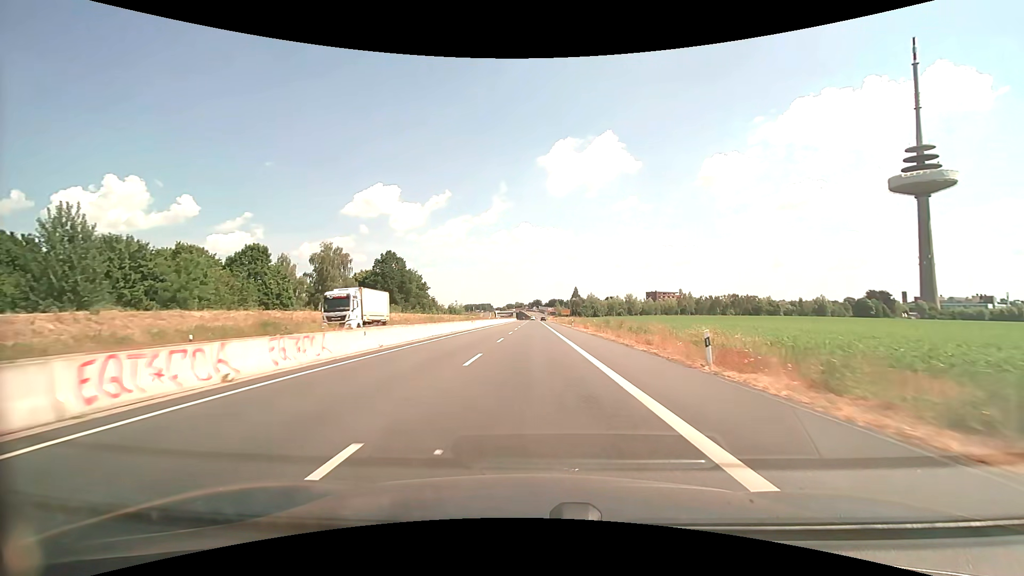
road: trunk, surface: asphalt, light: Day
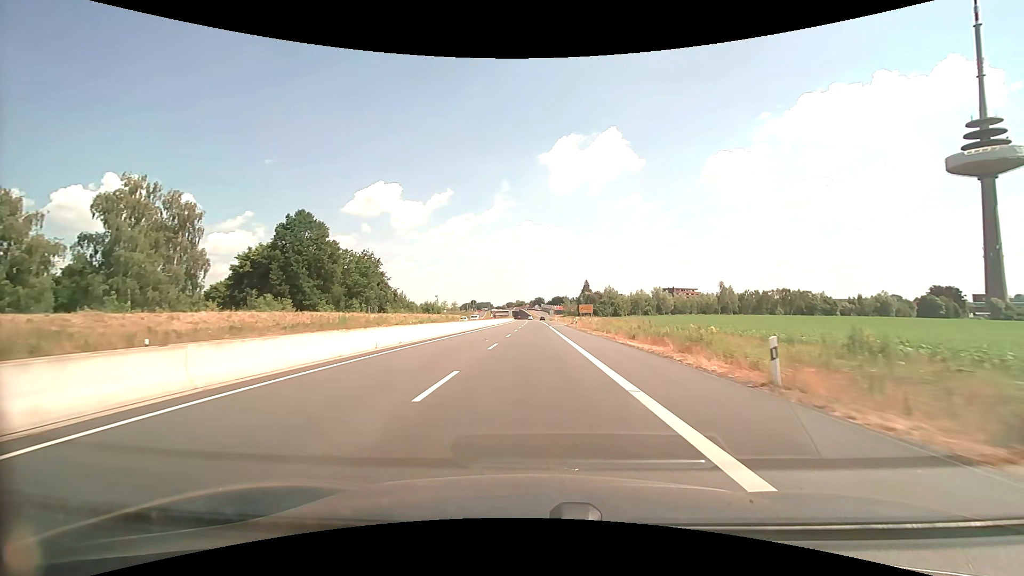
(-0.2, +53.8) m; 0°
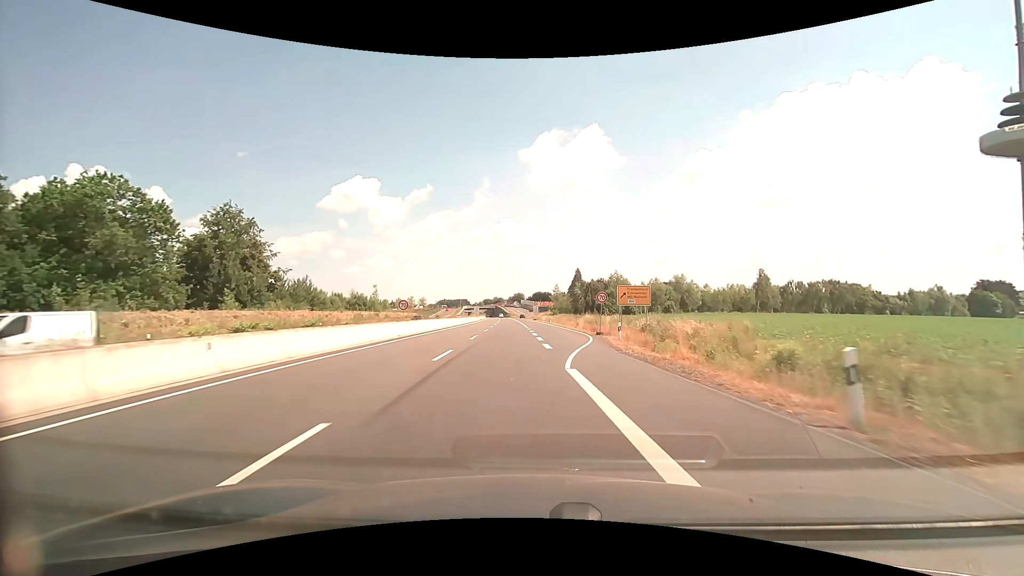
(+0.4, +54.0) m; +2°
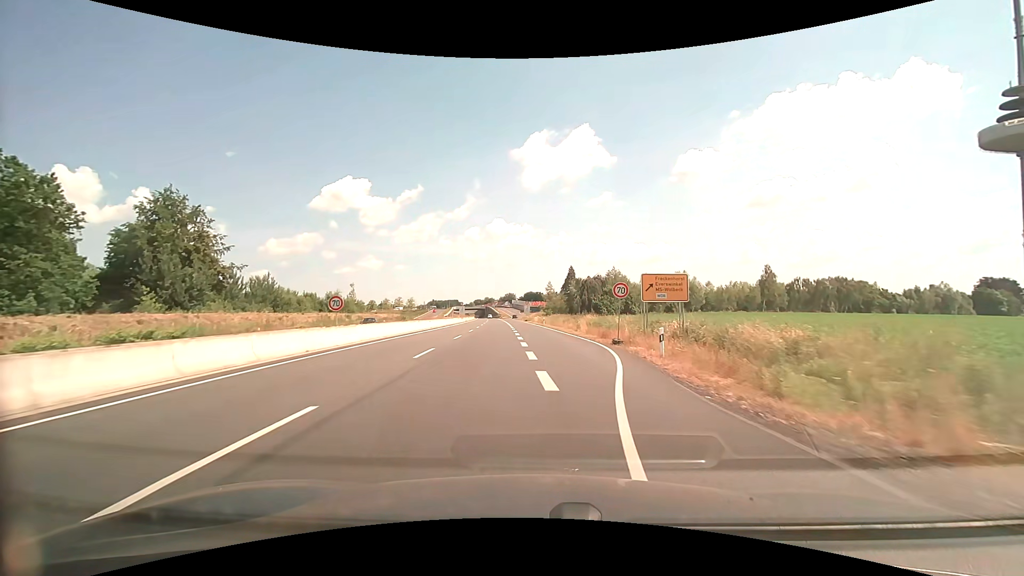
(+0.1, +10.8) m; +1°
